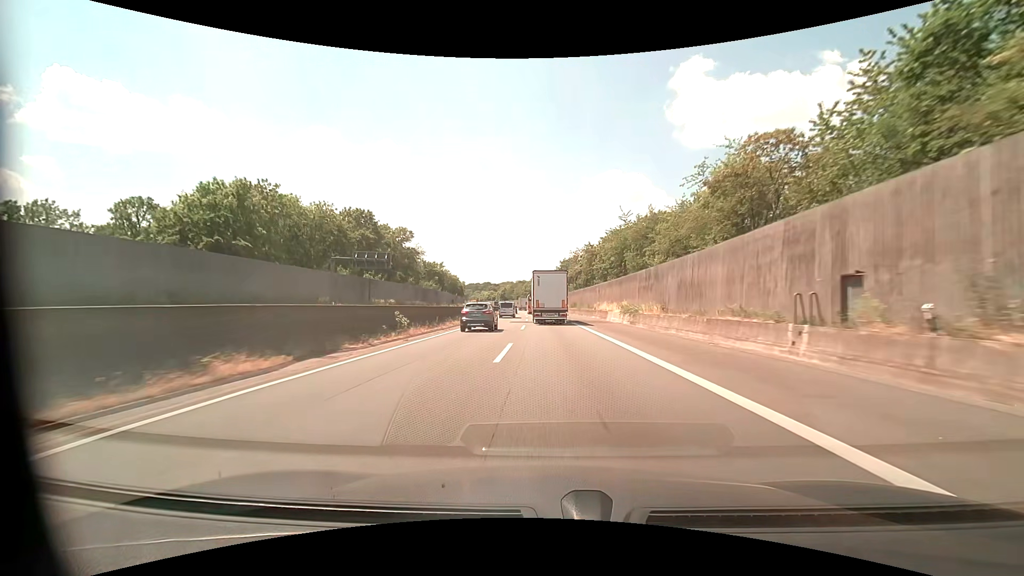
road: motorway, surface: asphalt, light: Day
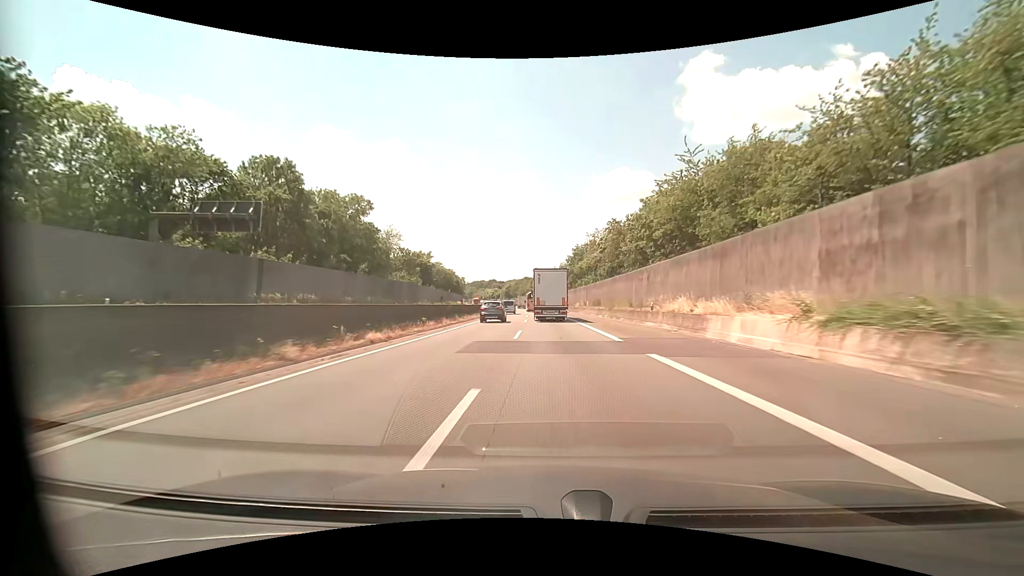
(-0.2, +28.2) m; -1°
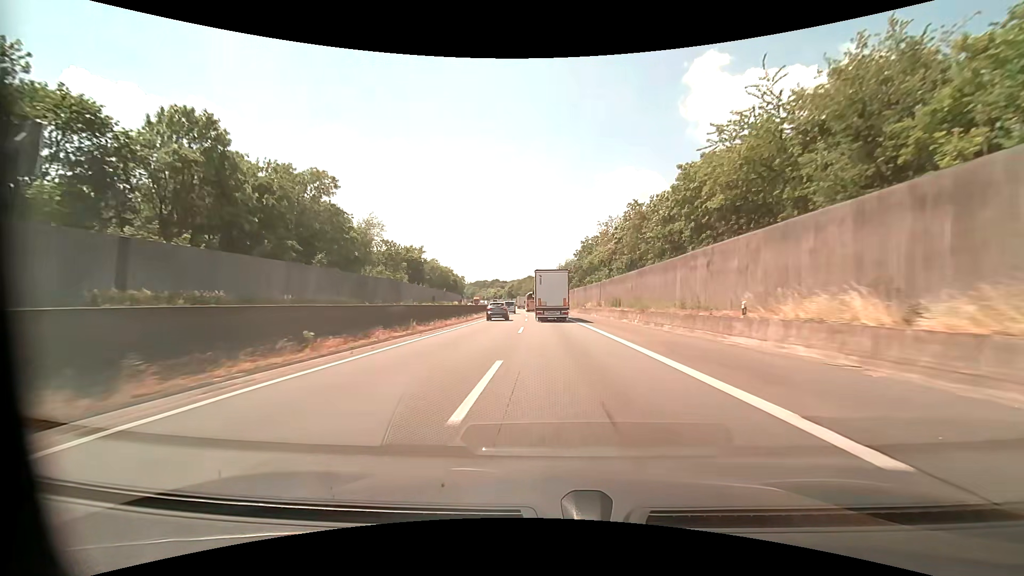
(-0.1, +13.9) m; -1°
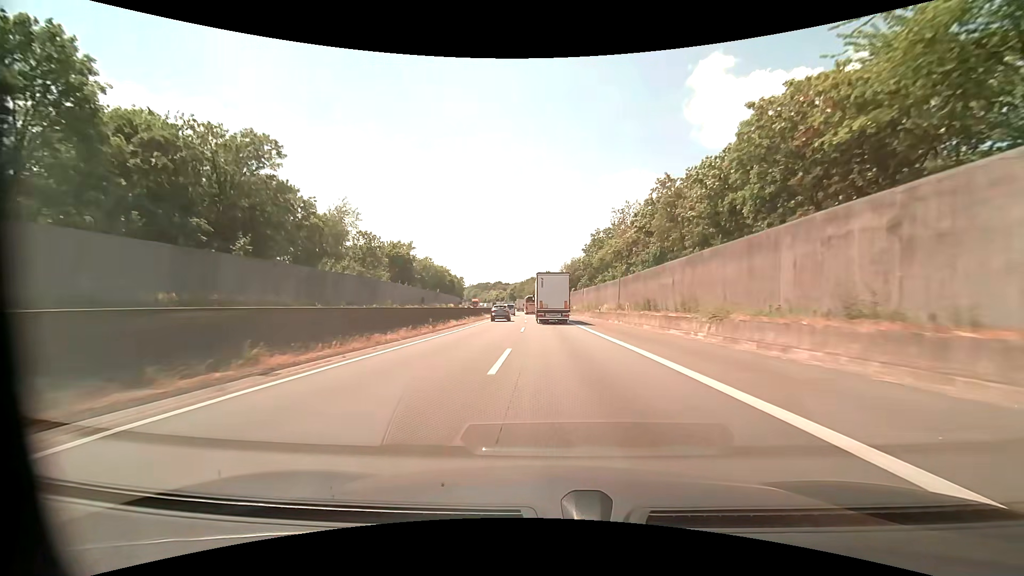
(-0.1, +13.9) m; 0°
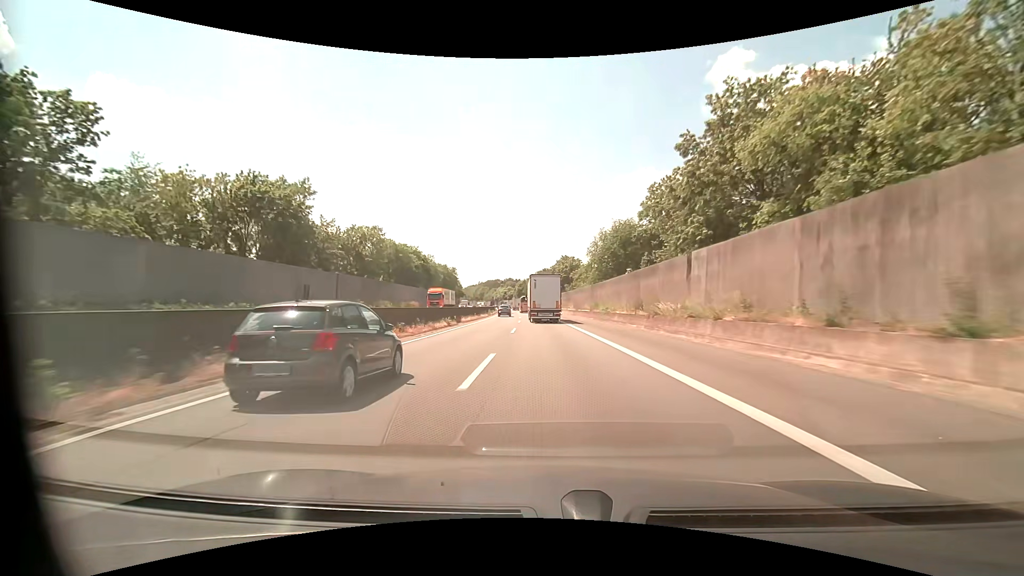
(-0.8, +55.7) m; -2°
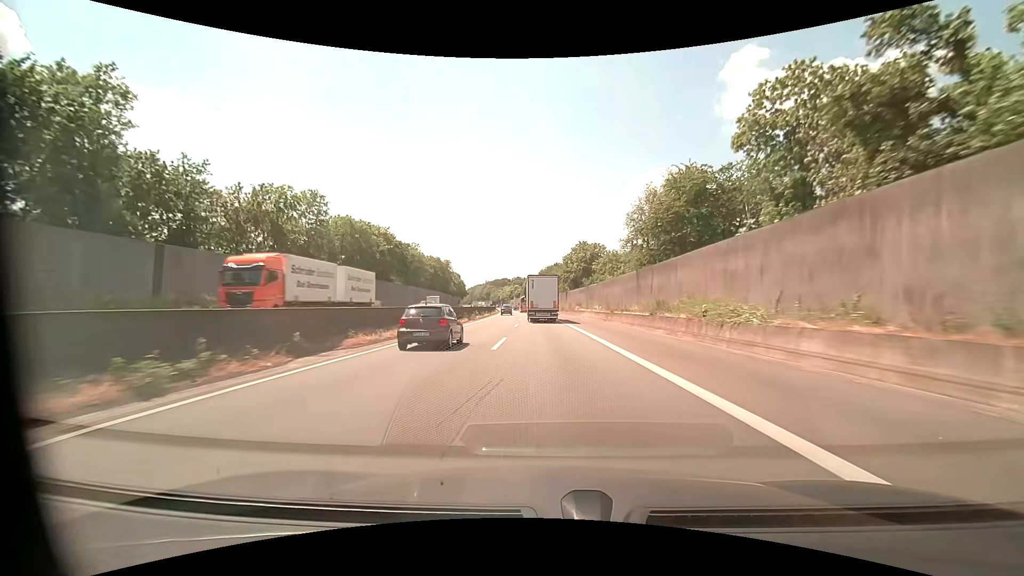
(-0.3, +28.4) m; -1°
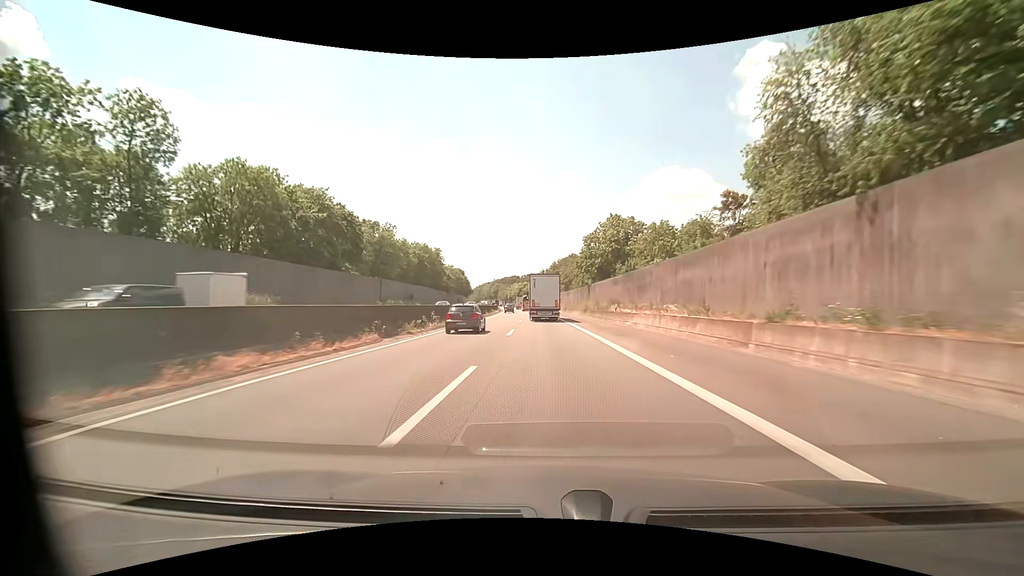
(-0.3, +28.9) m; -1°
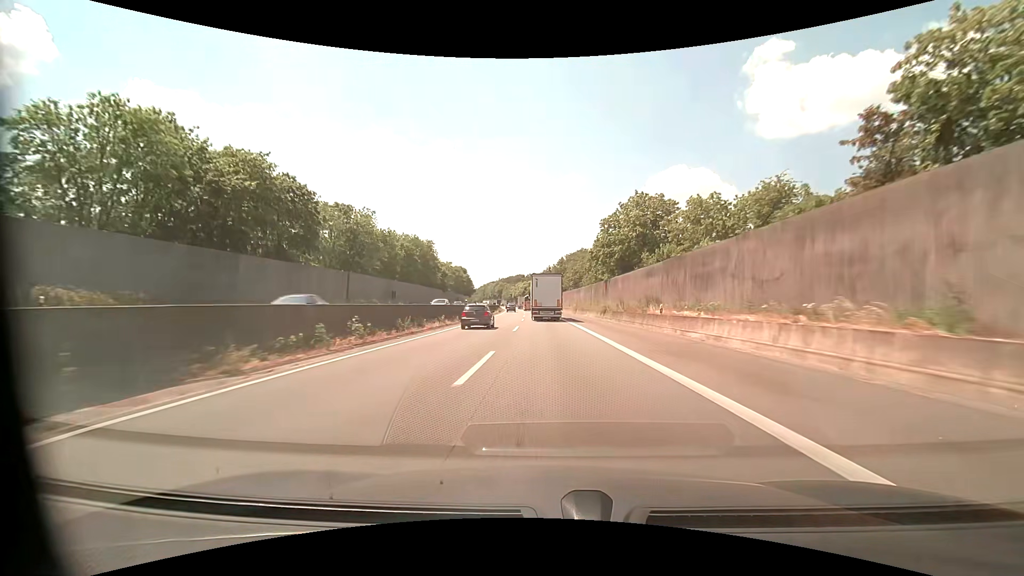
(-0.1, +14.4) m; -1°
(0, +10) (0, +20) (0, +30) (-1, +40) (-1, +50) (-1, +60) (-2, +70) (-2, +80) (-2, +90) (-3, +100) m
